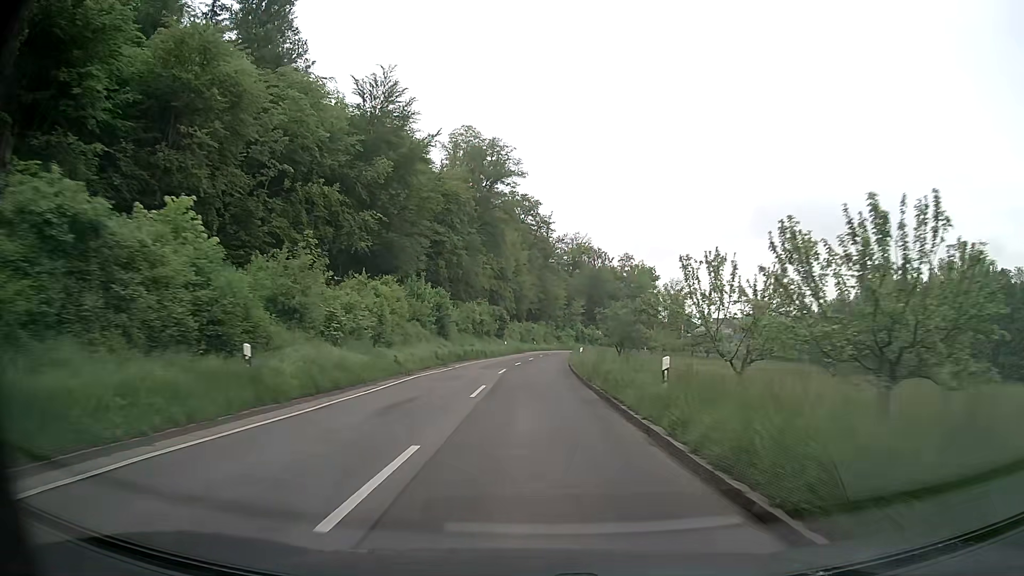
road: secondary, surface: asphalt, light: Day
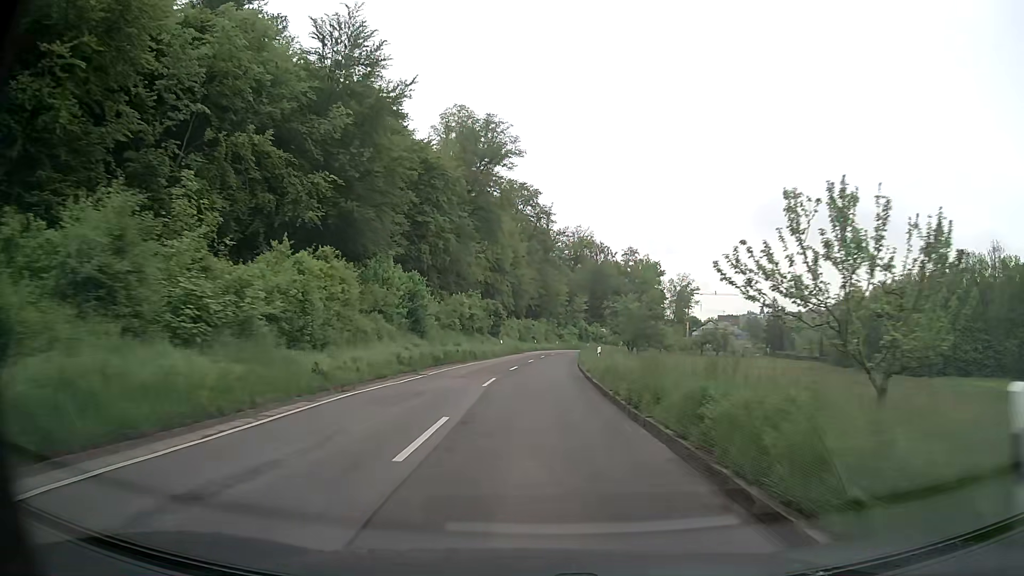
(0.0, +9.3) m; 0°
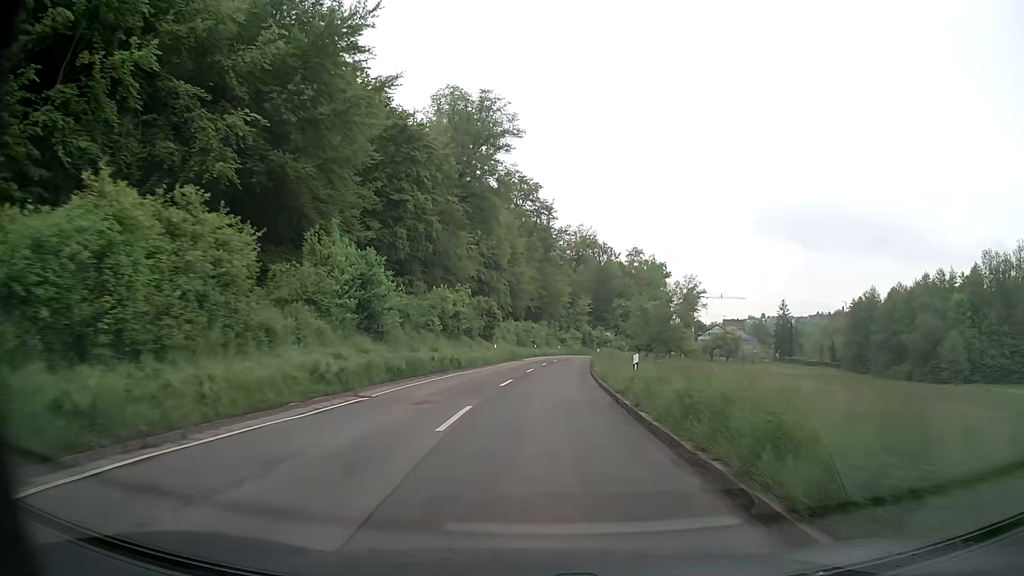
(0.0, +9.3) m; 0°
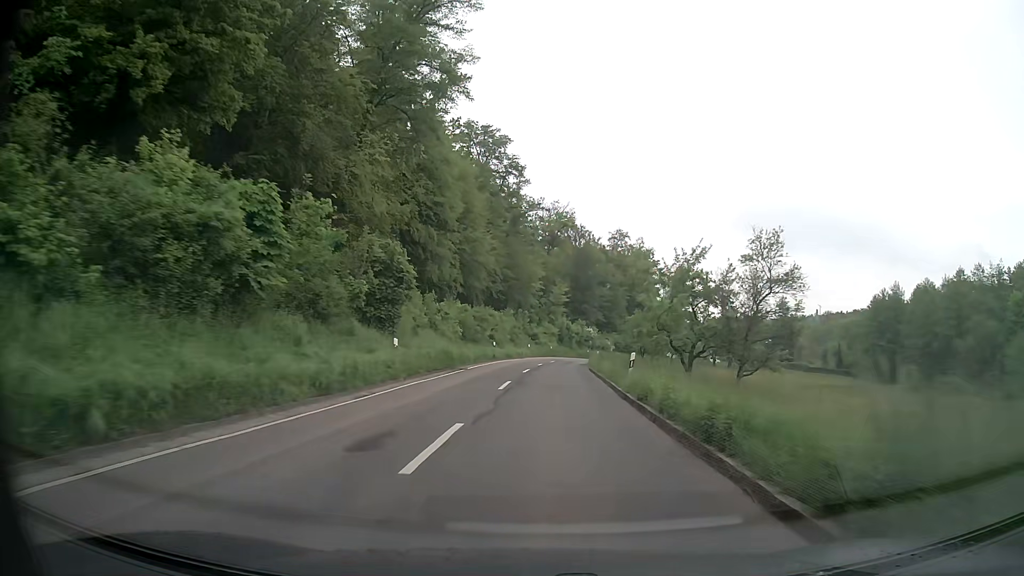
(+0.5, +27.9) m; +3°
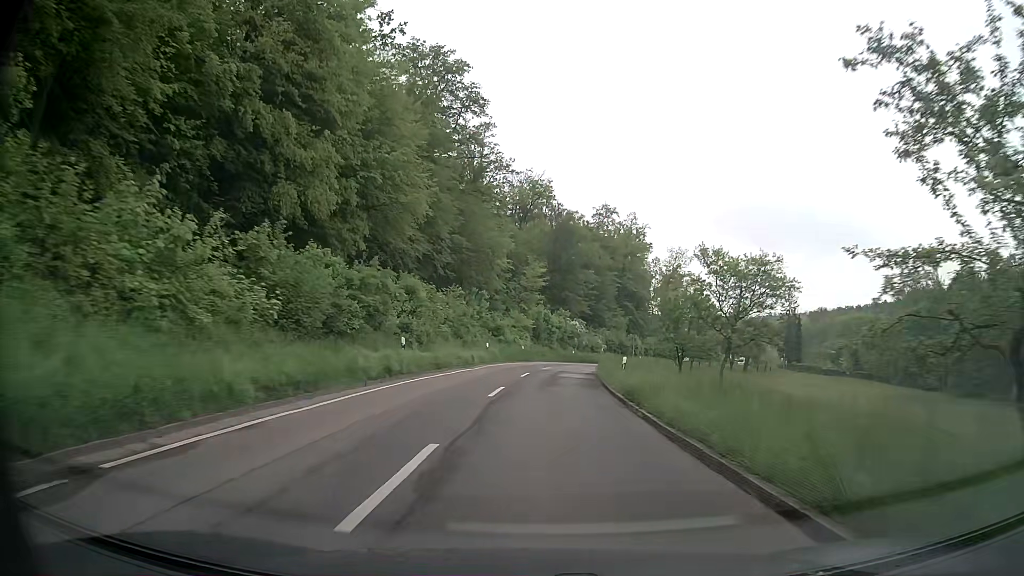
(+0.7, +27.2) m; +3°
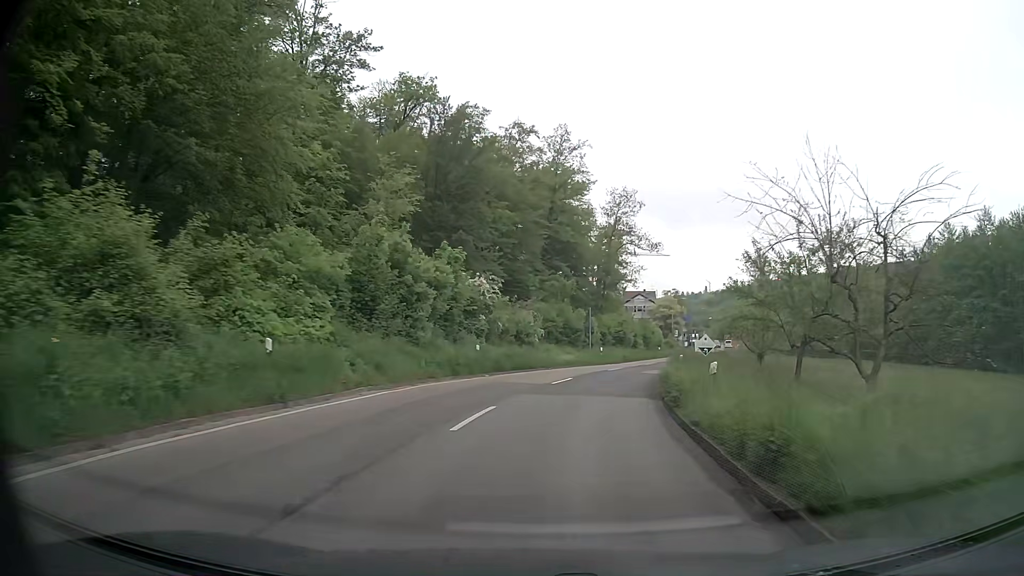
(+2.2, +43.2) m; +8°
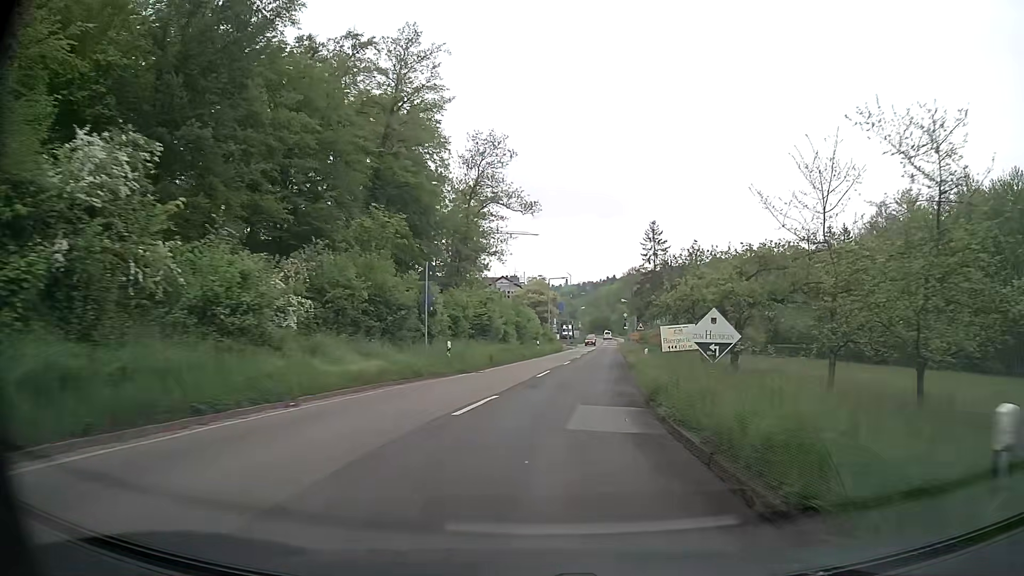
(+2.5, +24.3) m; +12°
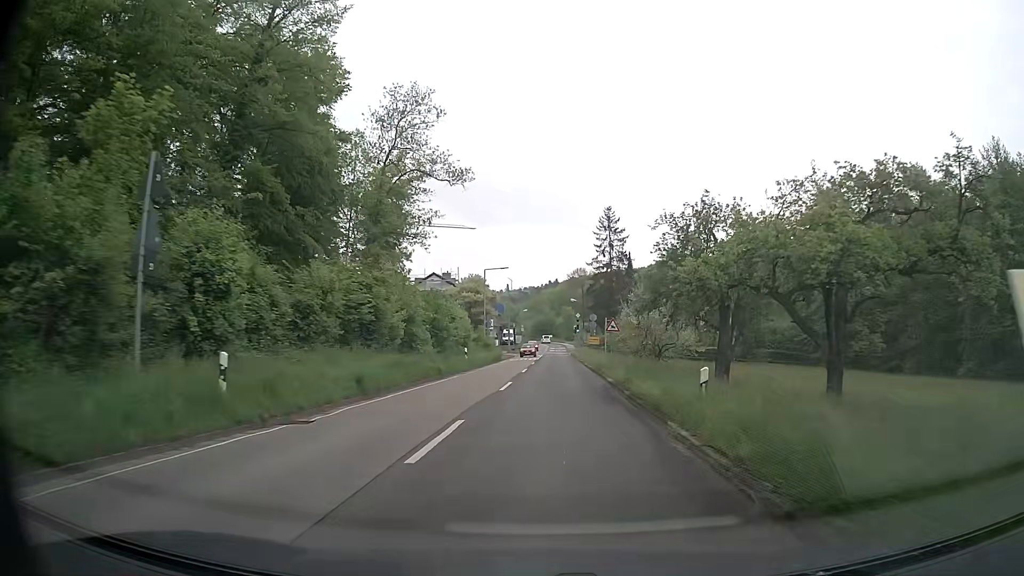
(+0.8, +16.2) m; +5°
(0, +10) (+1, +20) (+1, +30) (+2, +40) (+2, +50) (+3, +60) (+3, +70) (+3, +80) (+4, +90) (+4, +100) m
